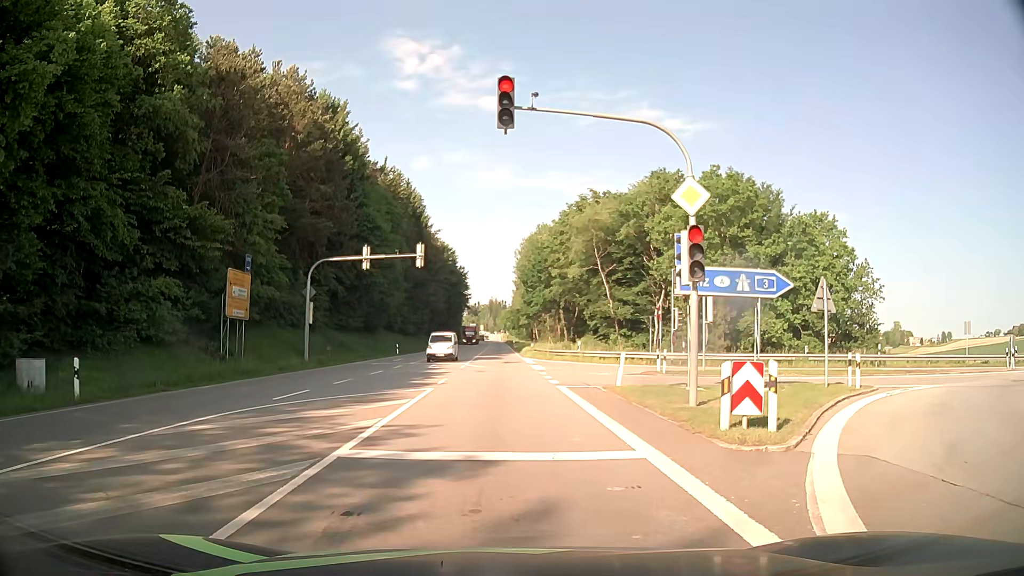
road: primary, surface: asphalt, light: Day
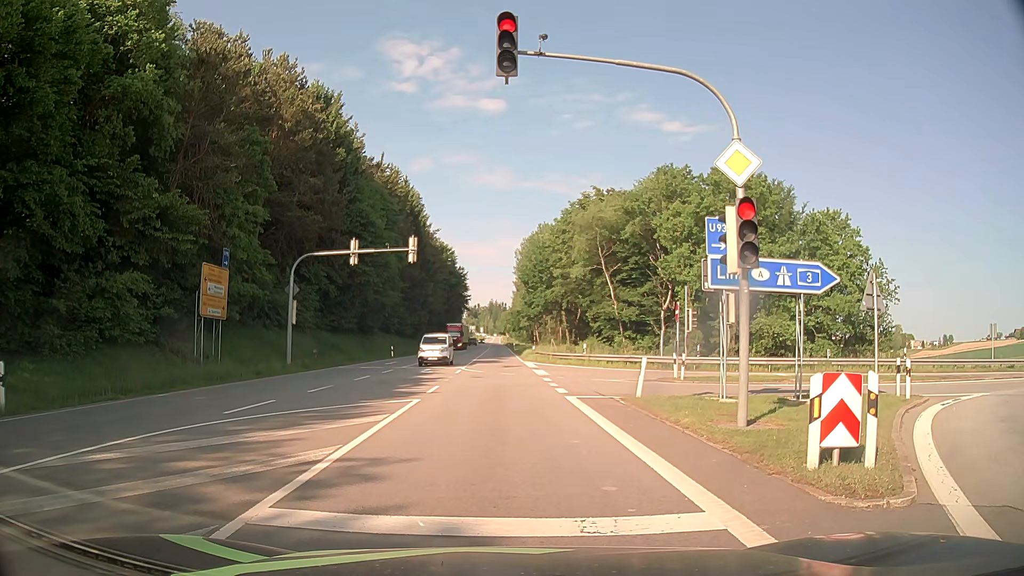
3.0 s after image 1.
(+0.1, +2.8) m; +2°
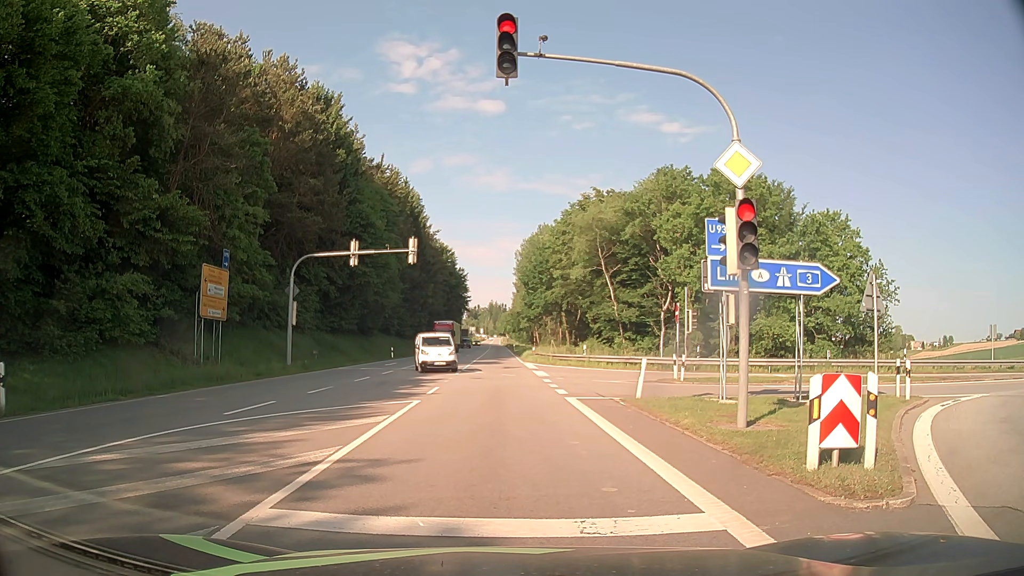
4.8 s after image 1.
(0.0, +0.1) m; 0°
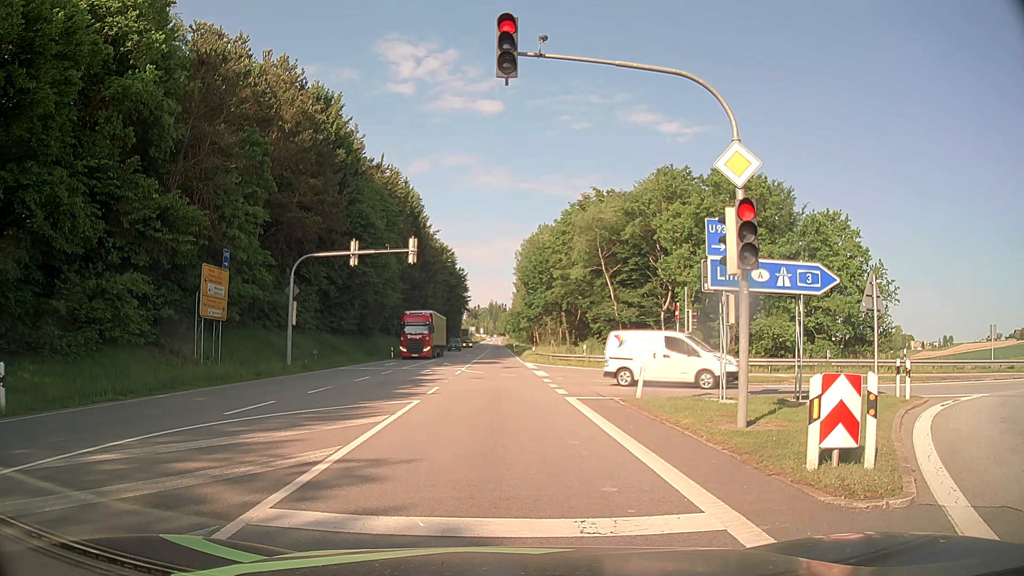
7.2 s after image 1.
(0.0, 0.0) m; 0°
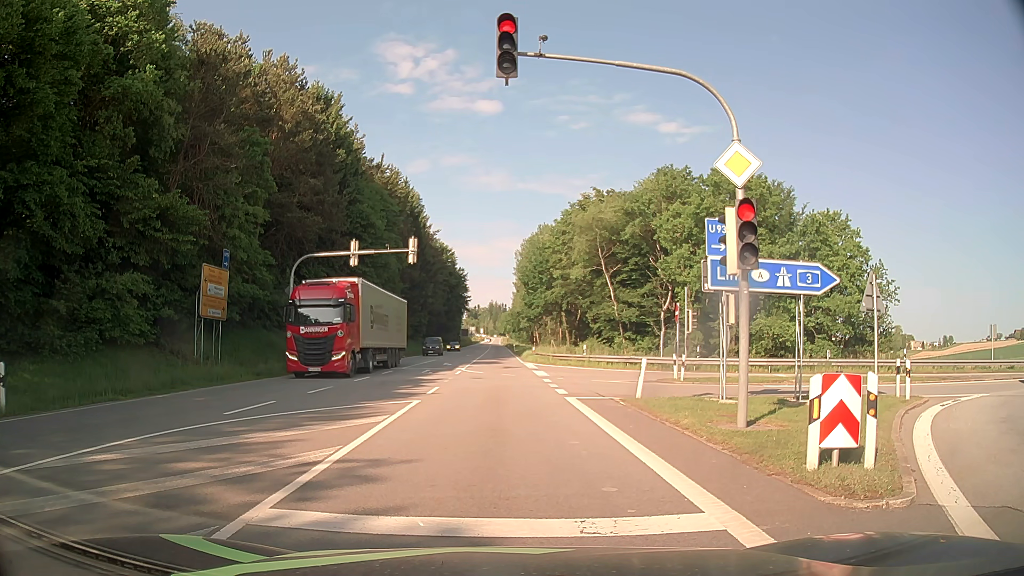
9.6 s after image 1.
(0.0, 0.0) m; 0°
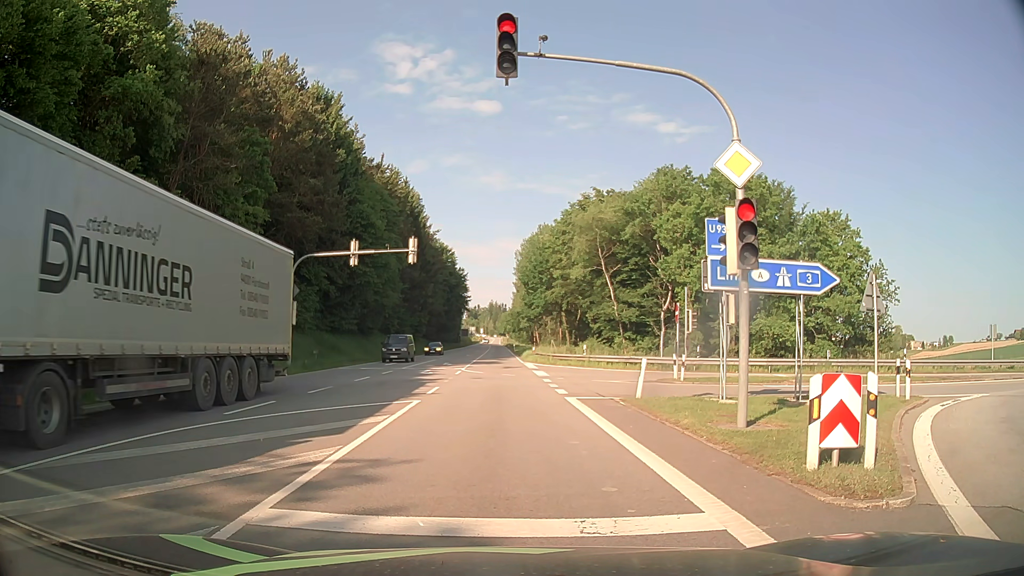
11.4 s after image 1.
(0.0, 0.0) m; 0°
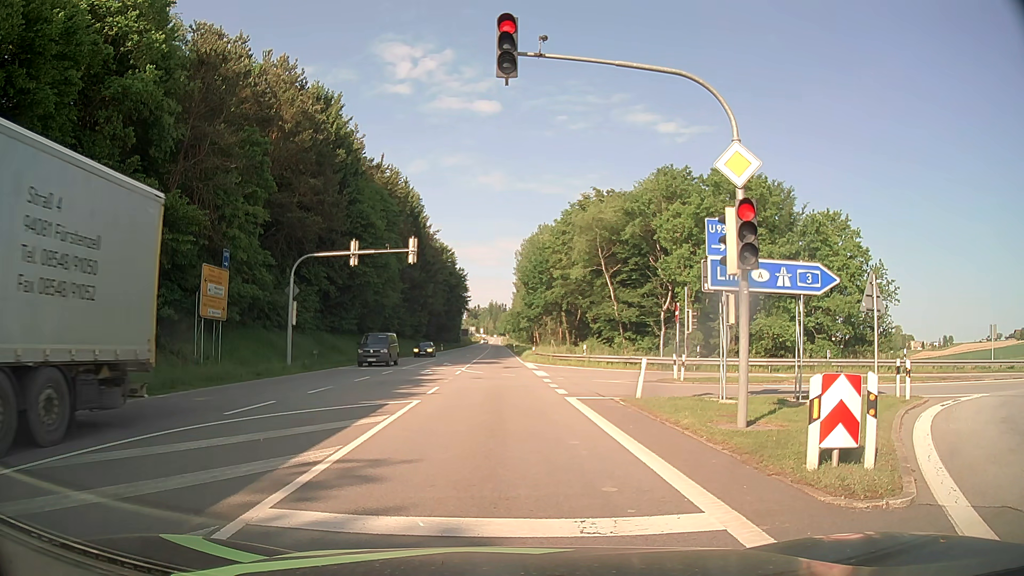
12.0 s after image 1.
(0.0, 0.0) m; 0°
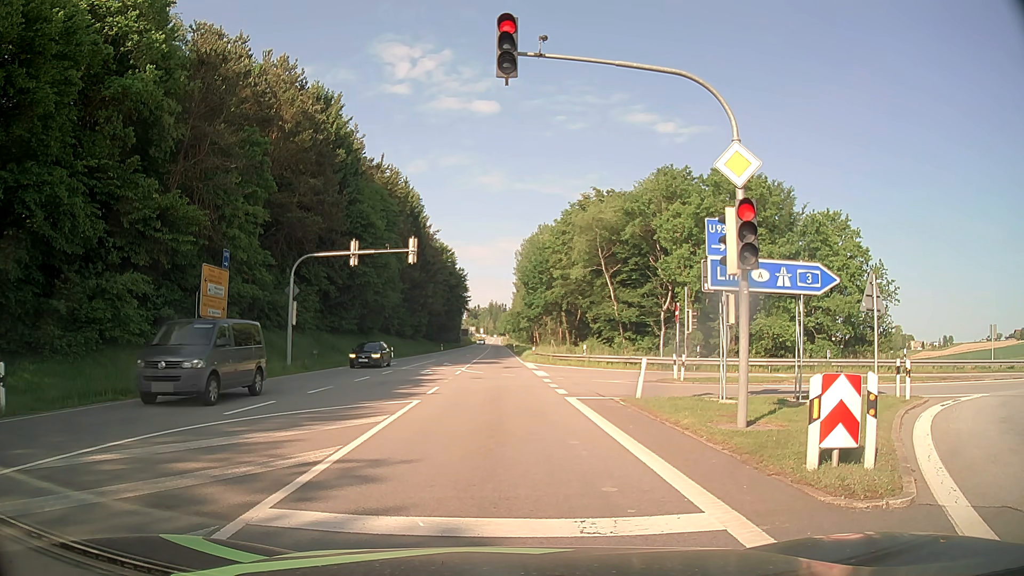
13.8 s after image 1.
(0.0, 0.0) m; 0°
